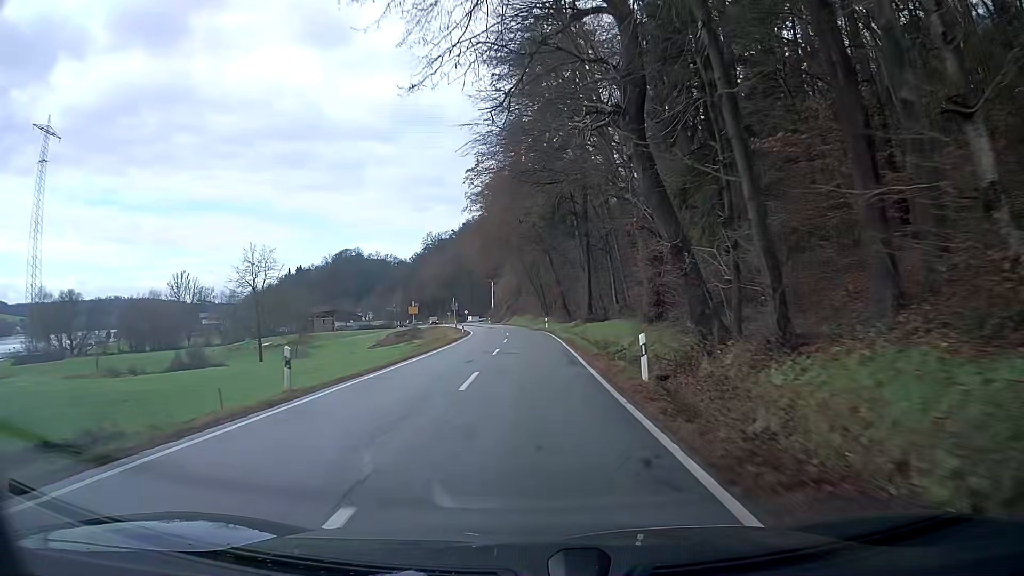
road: secondary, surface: asphalt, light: Day
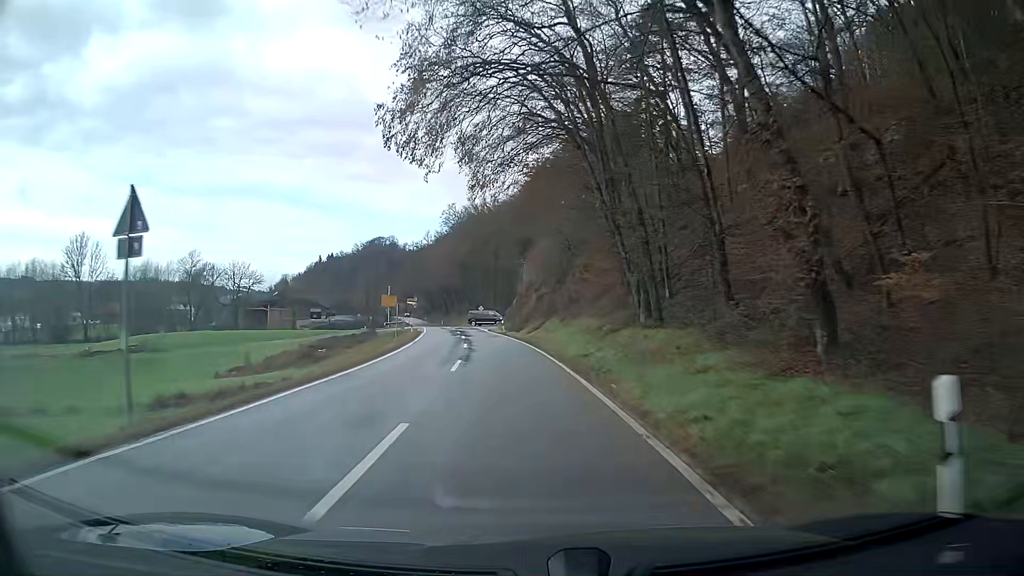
(-2.3, +56.6) m; -5°
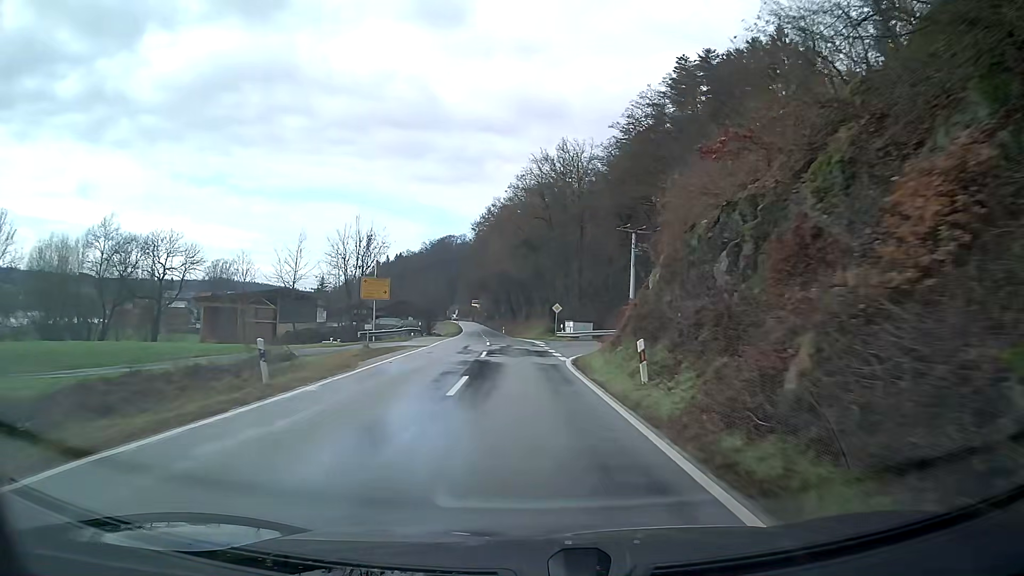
(-2.1, +42.7) m; -5°
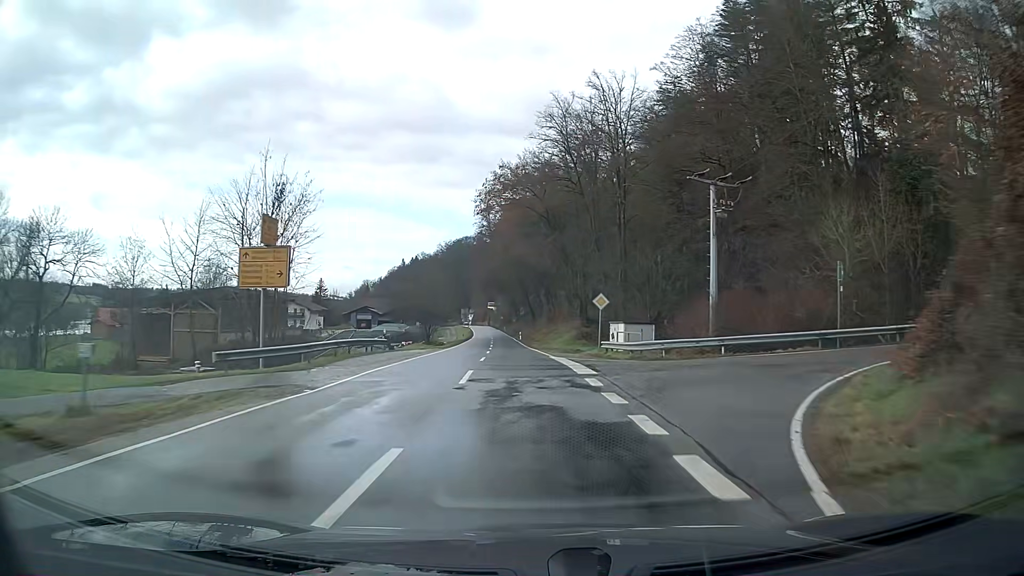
(-0.4, +21.6) m; -2°
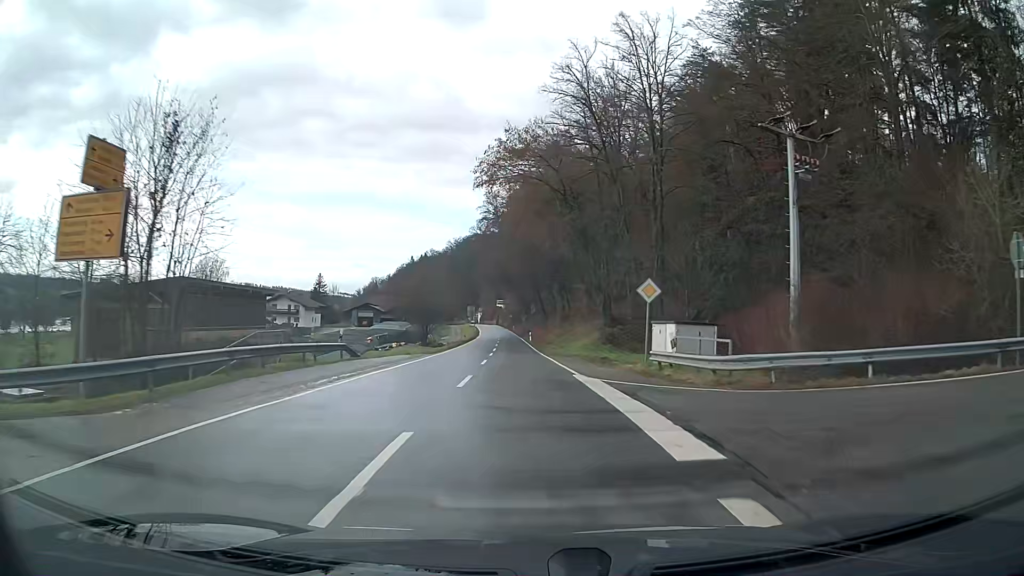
(-0.1, +10.9) m; -1°
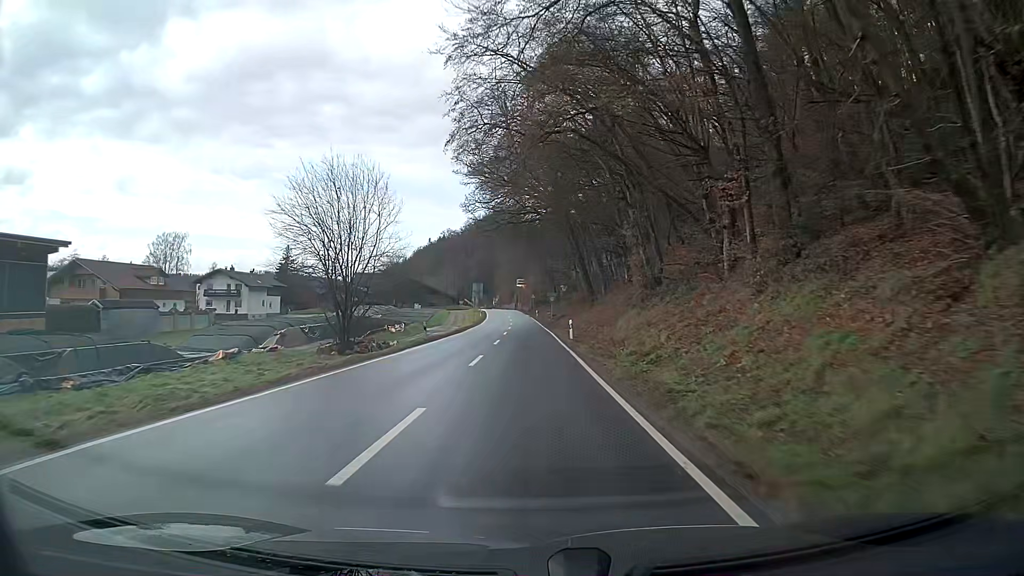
(-0.6, +41.7) m; -2°
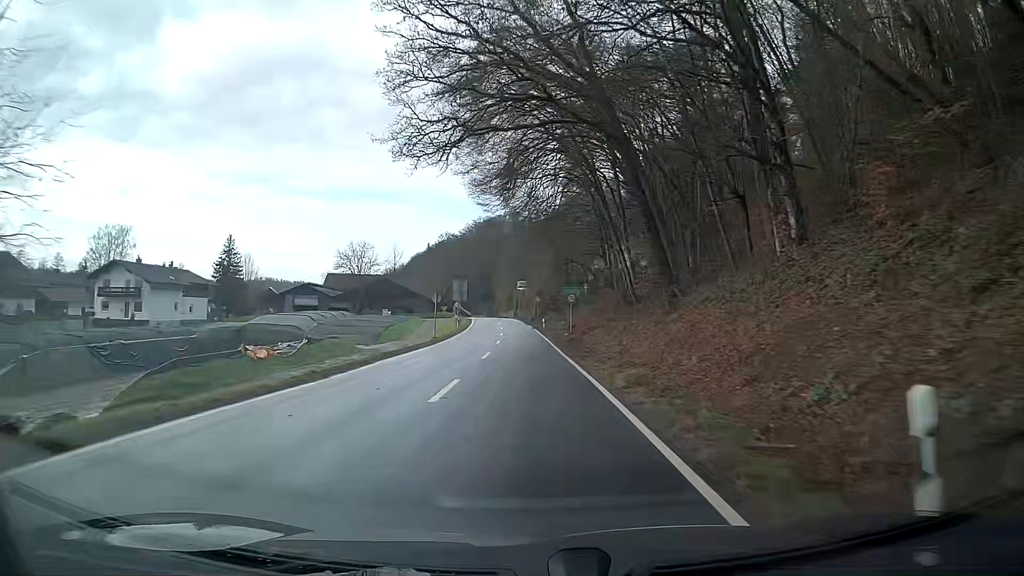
(-0.1, +30.9) m; 0°
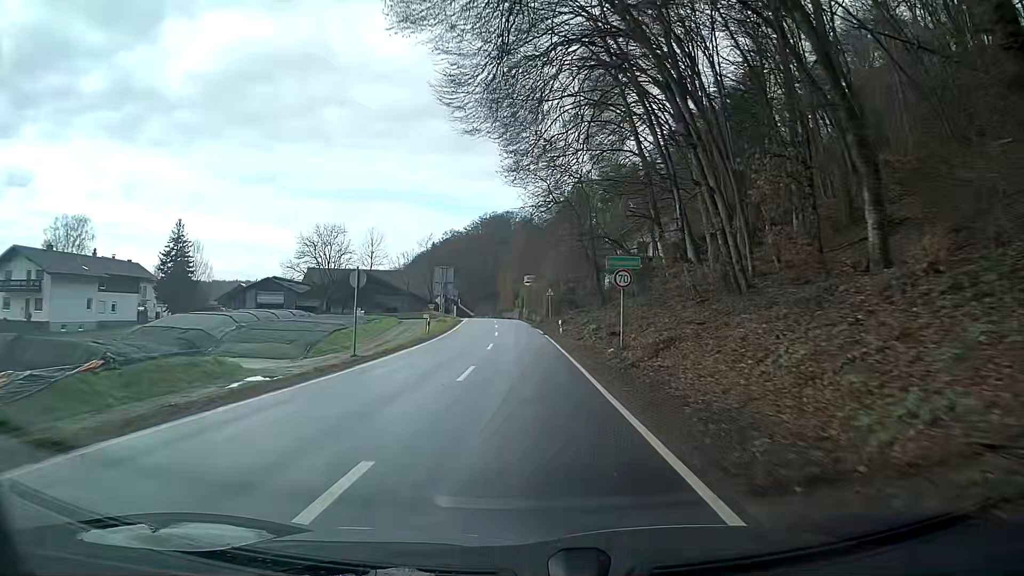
(0.0, +20.7) m; 0°
(0, +10) (0, +20) (0, +30) (-1, +40) (-1, +50) (-2, +60) (-3, +70) (-4, +80) (-5, +90) (-6, +100) m
